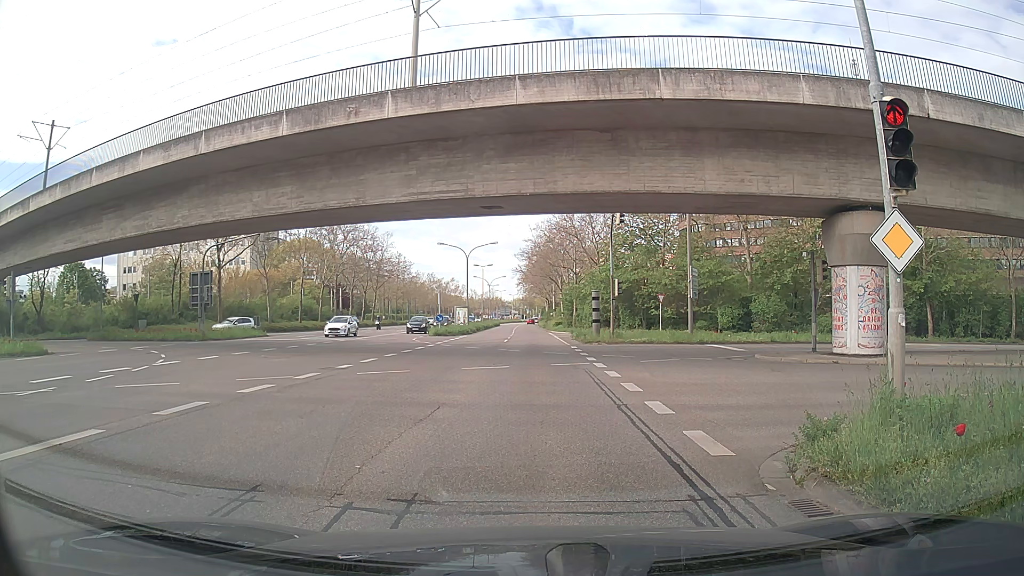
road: secondary_link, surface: asphalt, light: Day
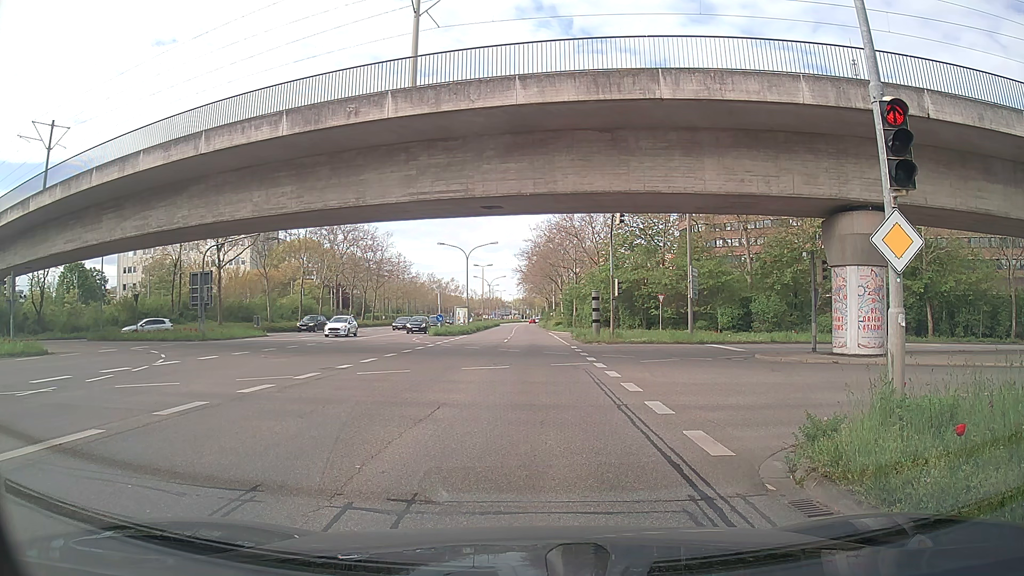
(0.0, 0.0) m; 0°
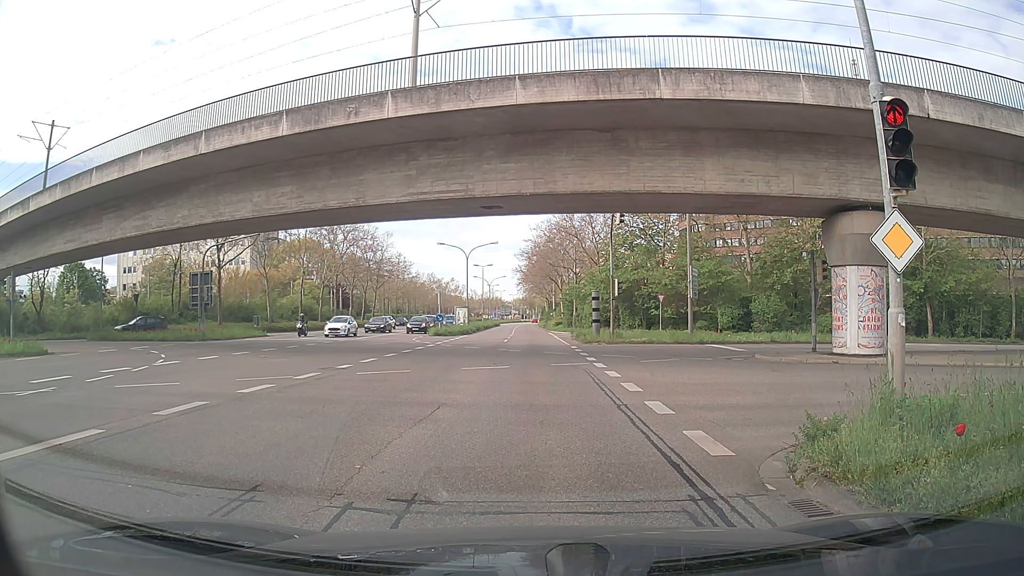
(0.0, 0.0) m; 0°
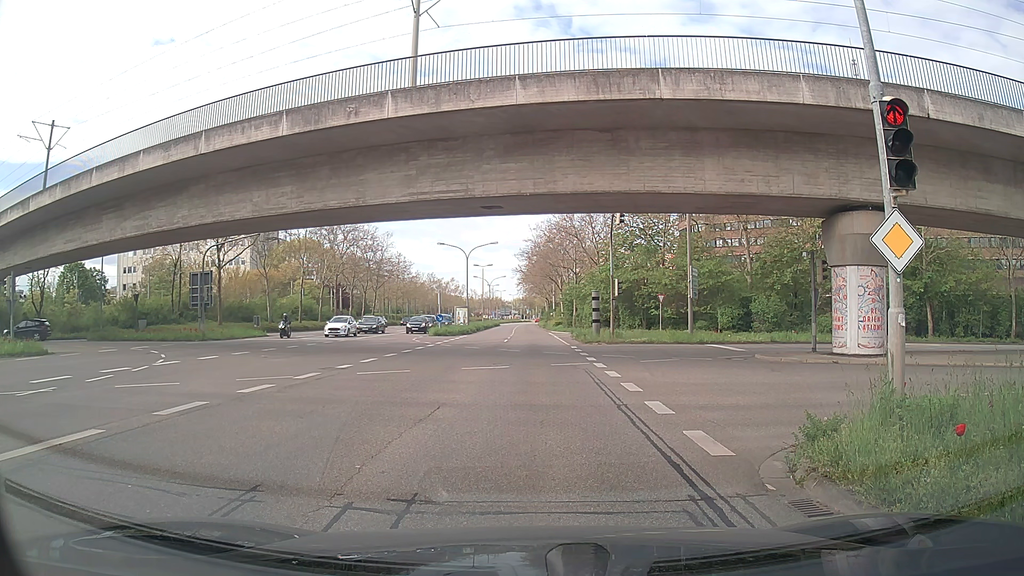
(0.0, 0.0) m; 0°
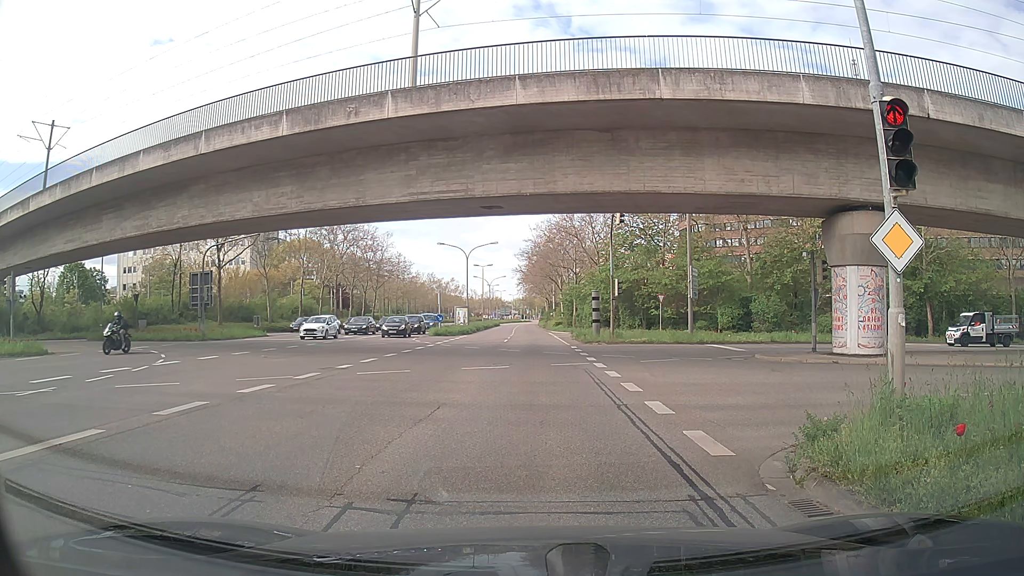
(0.0, 0.0) m; 0°
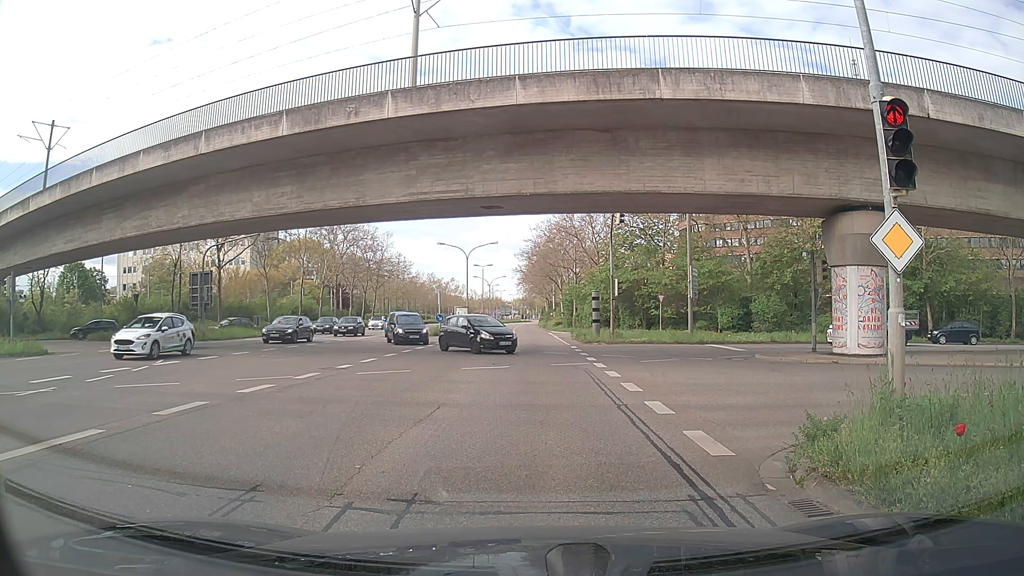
(0.0, 0.0) m; 0°
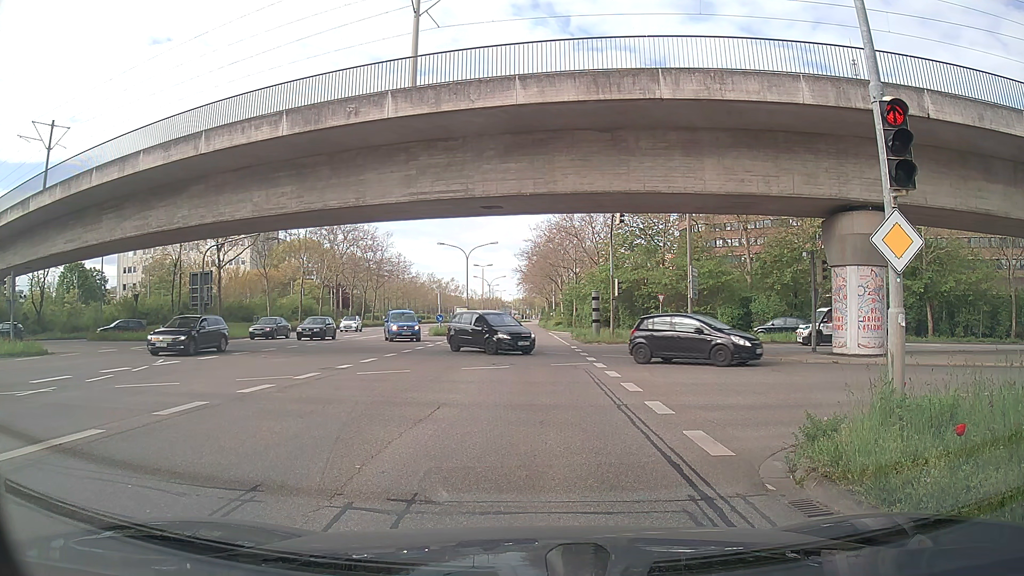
(0.0, 0.0) m; 0°
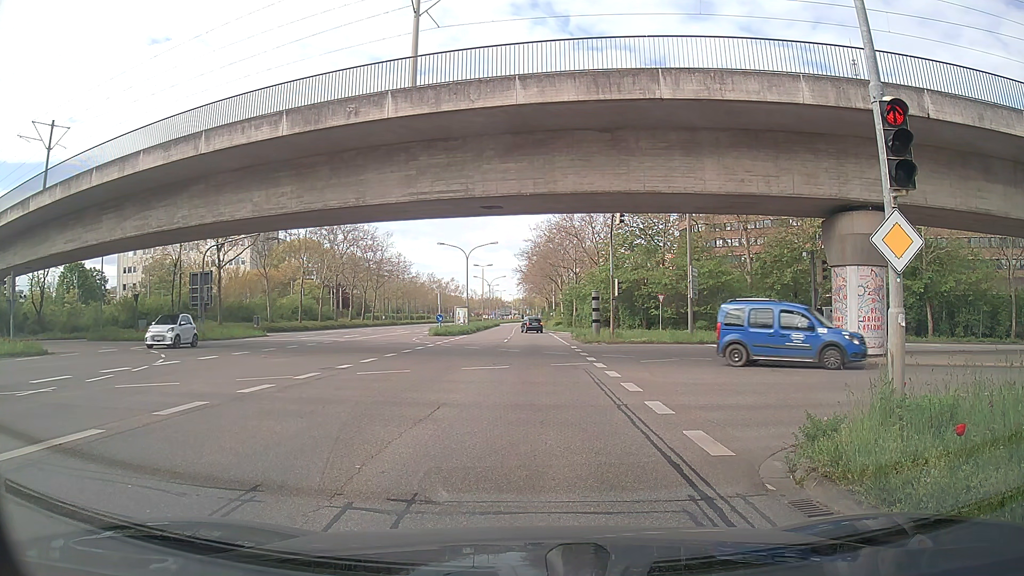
(0.0, 0.0) m; 0°
(0, +10) (+1, +20) (+1, +30) (+1, +40) (+1, +50) (+1, +60) (+1, +70) (+1, +80) (+1, +90) (+1, +100) m
